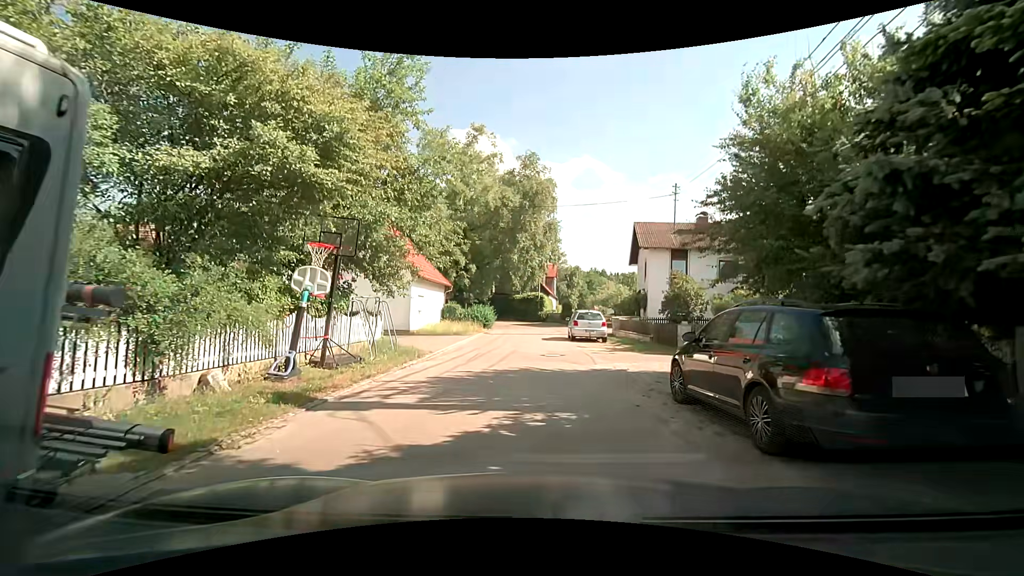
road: residential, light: Day
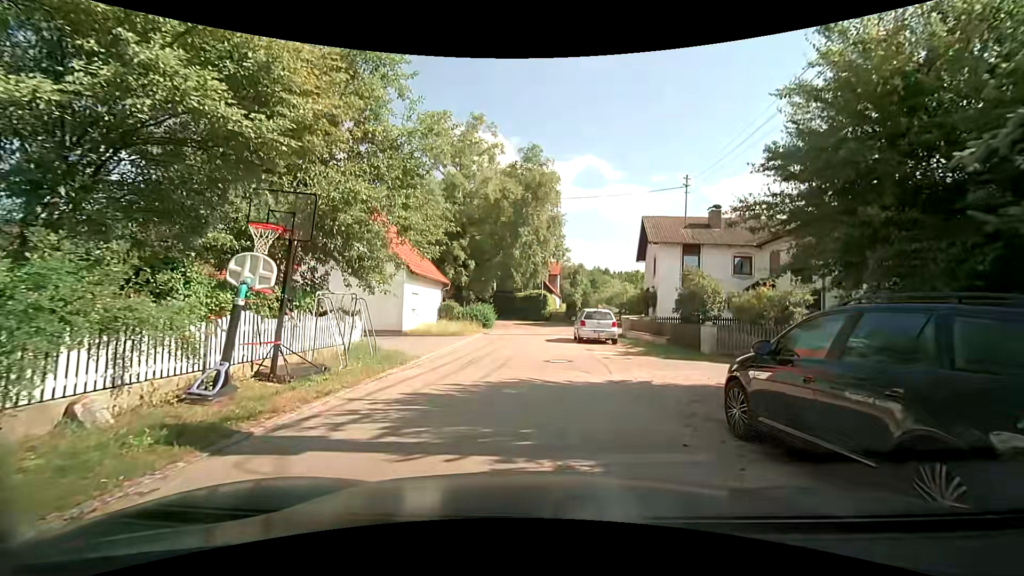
(0.0, +2.1) m; +1°
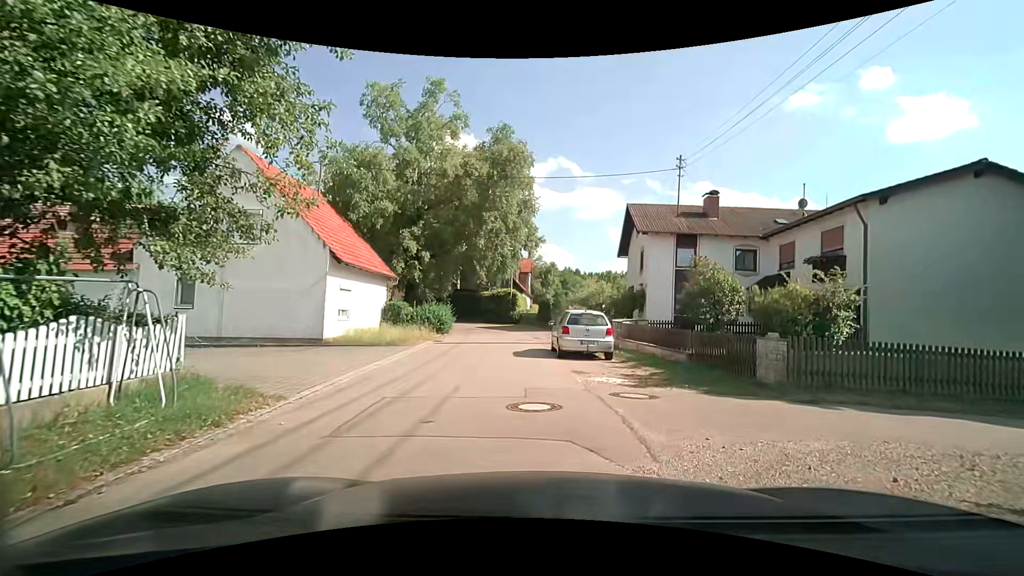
(0.0, +5.9) m; +1°
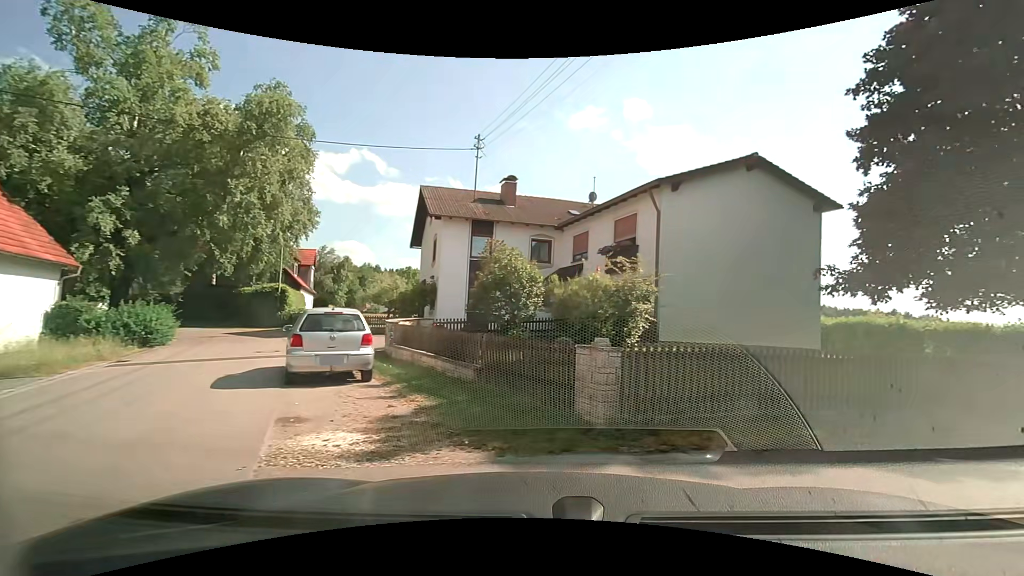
(+0.8, +4.6) m; +23°
